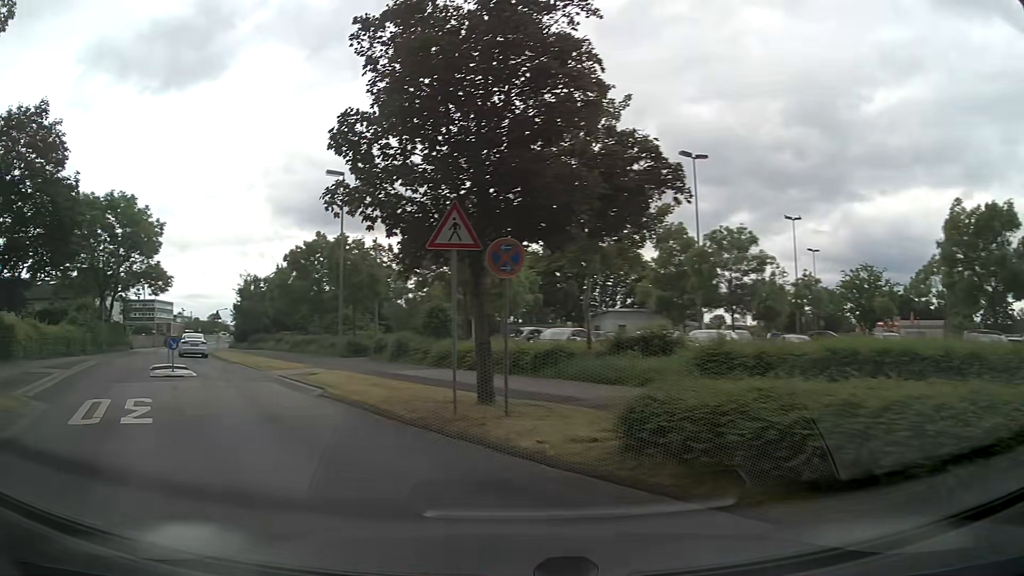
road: residential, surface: asphalt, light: Day
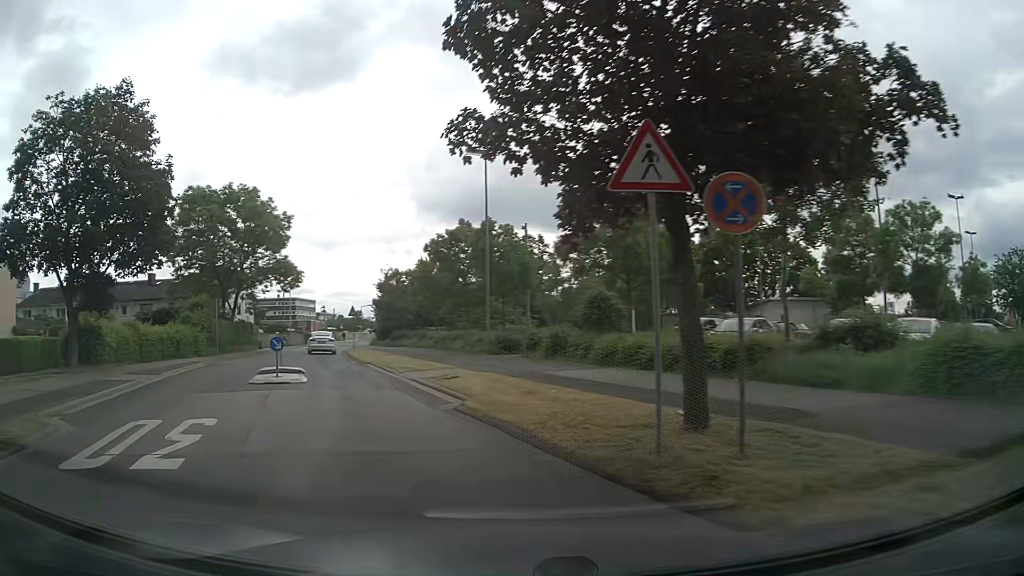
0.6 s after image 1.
(-0.5, +3.9) m; -13°
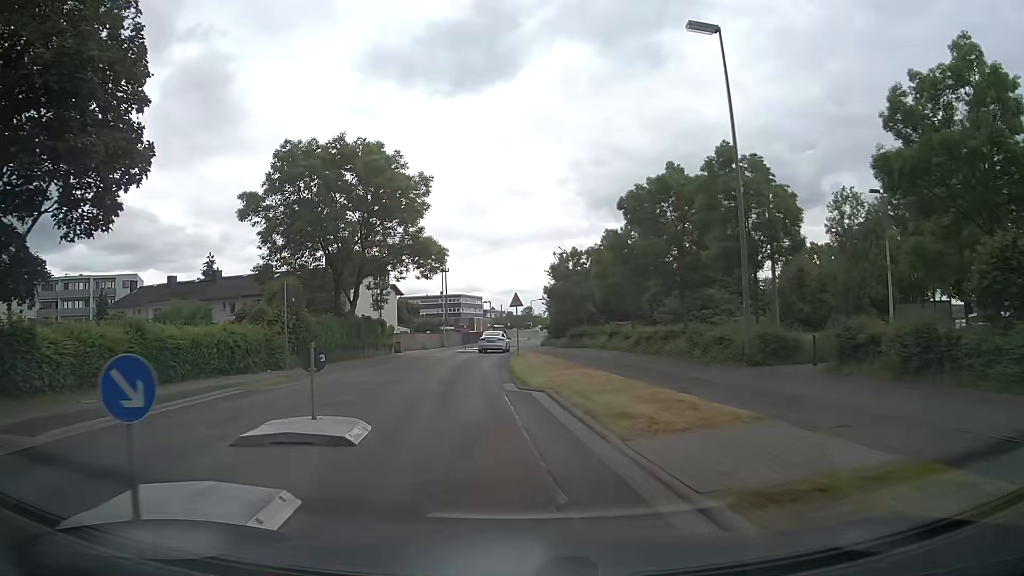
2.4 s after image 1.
(-3.0, +14.3) m; -15°
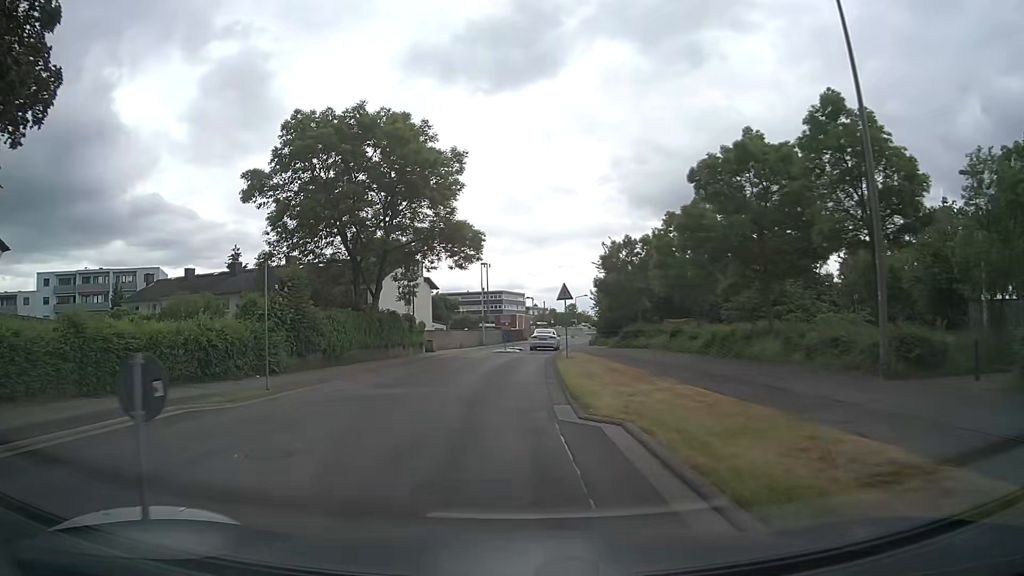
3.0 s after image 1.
(-0.3, +5.5) m; -4°
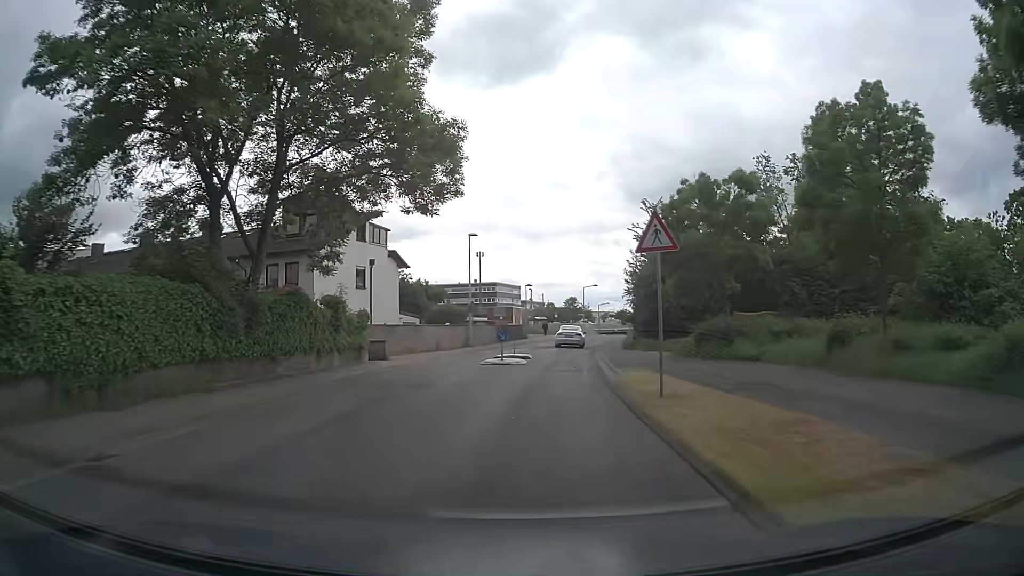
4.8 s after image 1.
(-0.7, +17.8) m; 0°
(0, +10) (+1, +20) (+2, +30) (+3, +40) (+4, +50) (+6, +60) (+9, +69) (+11, +79) (+13, +89) (+16, +98) m
